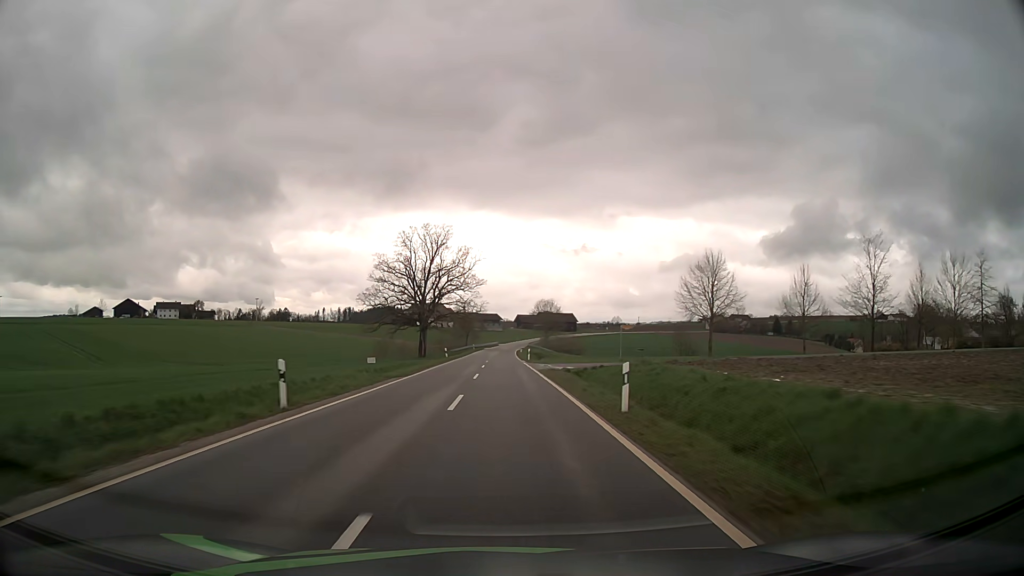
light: Day
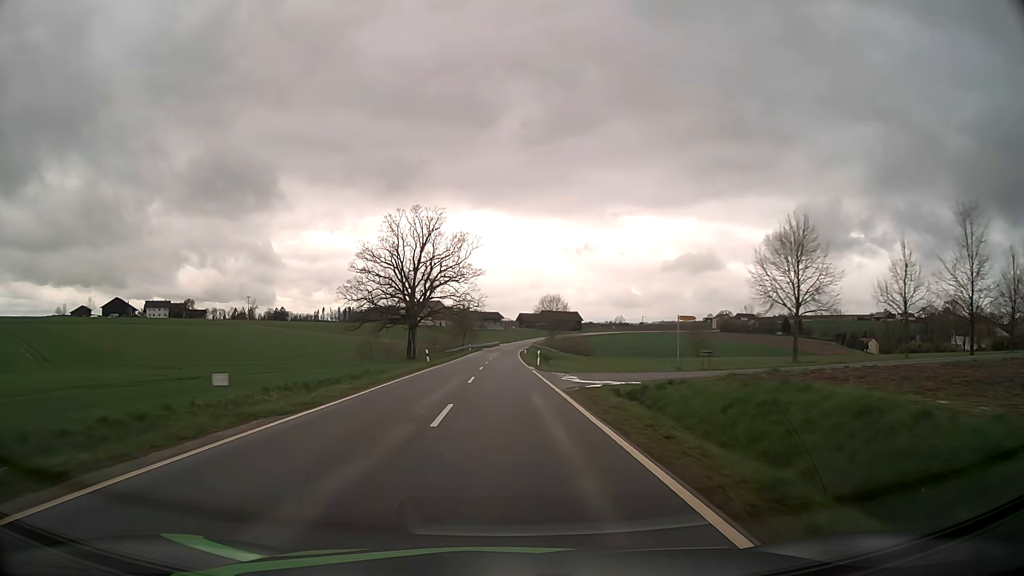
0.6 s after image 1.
(0.0, +14.8) m; 0°
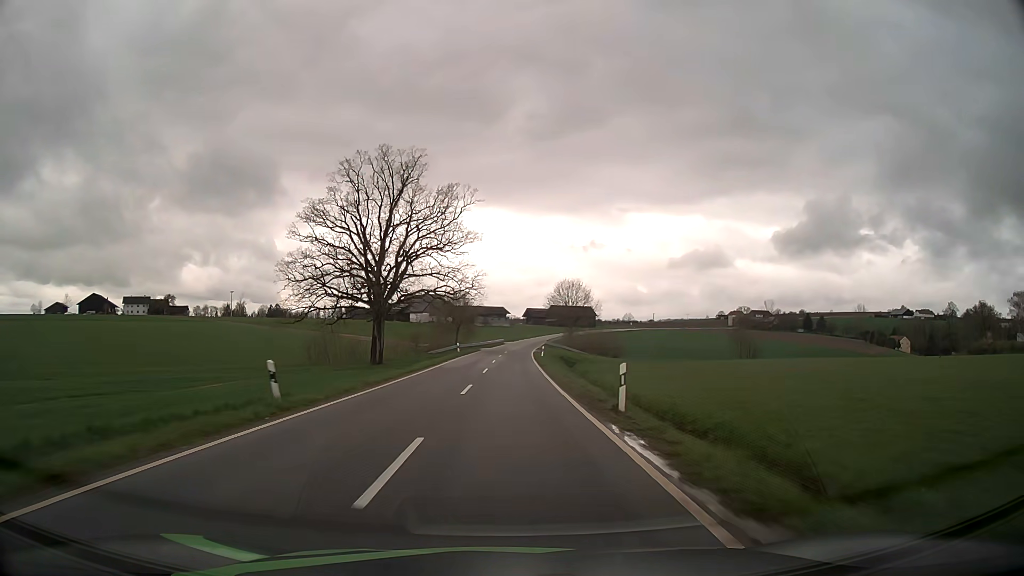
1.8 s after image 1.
(-0.1, +29.9) m; 0°
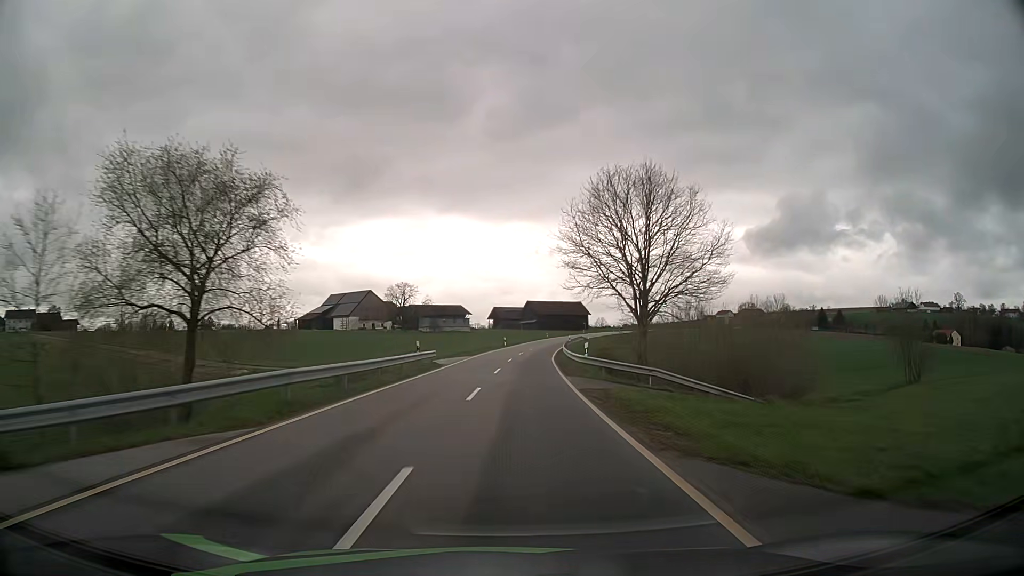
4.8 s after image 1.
(+1.3, +75.6) m; +3°
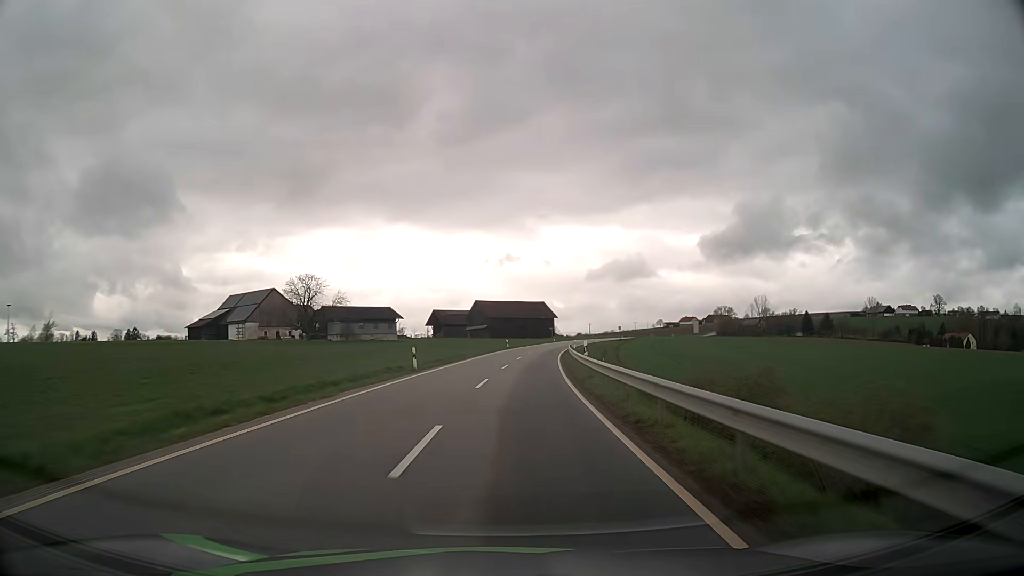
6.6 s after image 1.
(+1.6, +45.4) m; +4°
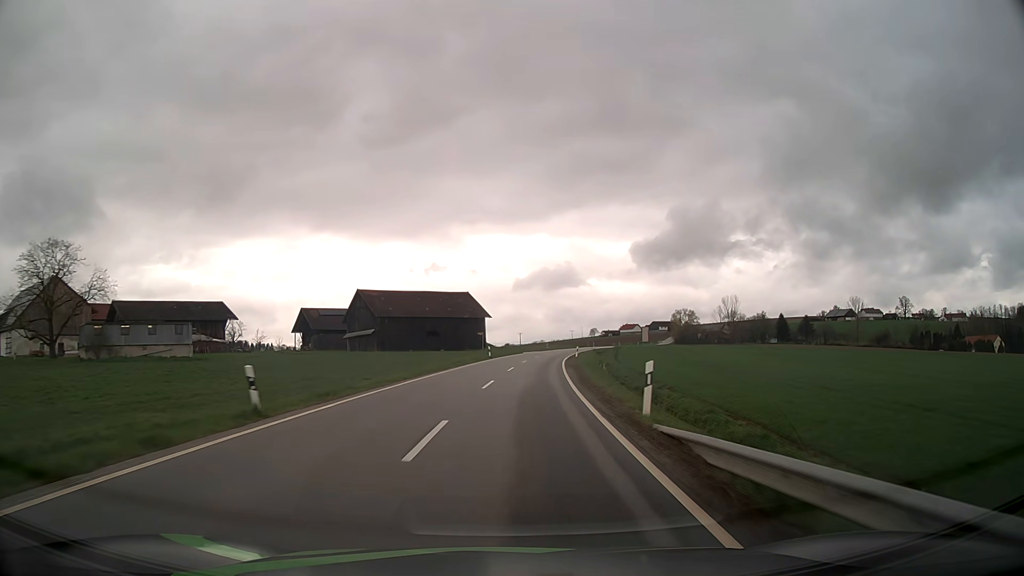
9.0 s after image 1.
(+3.3, +59.9) m; +6°
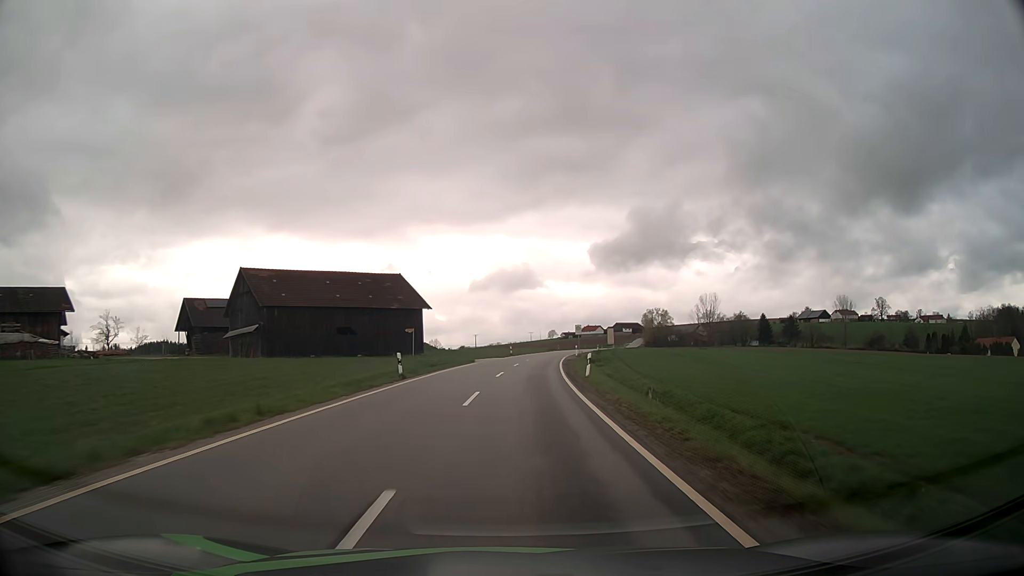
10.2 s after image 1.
(+0.9, +29.8) m; +4°
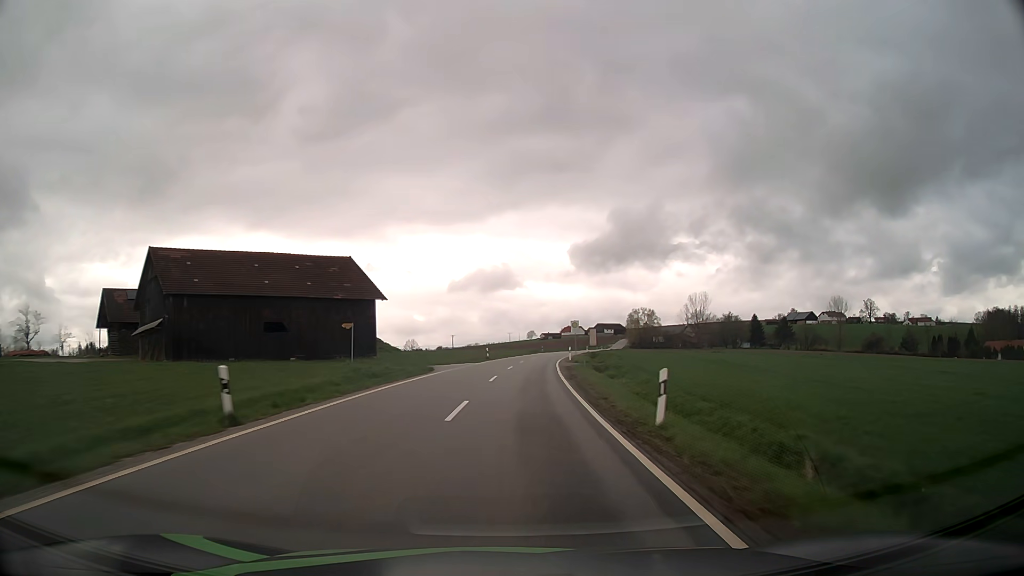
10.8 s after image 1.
(+0.2, +14.9) m; +2°
(0, +10) (0, +20) (+1, +30) (+1, +40) (+2, +50) (+3, +60) (+5, +70) (+6, +80) (+7, +90) (+9, +99) m
